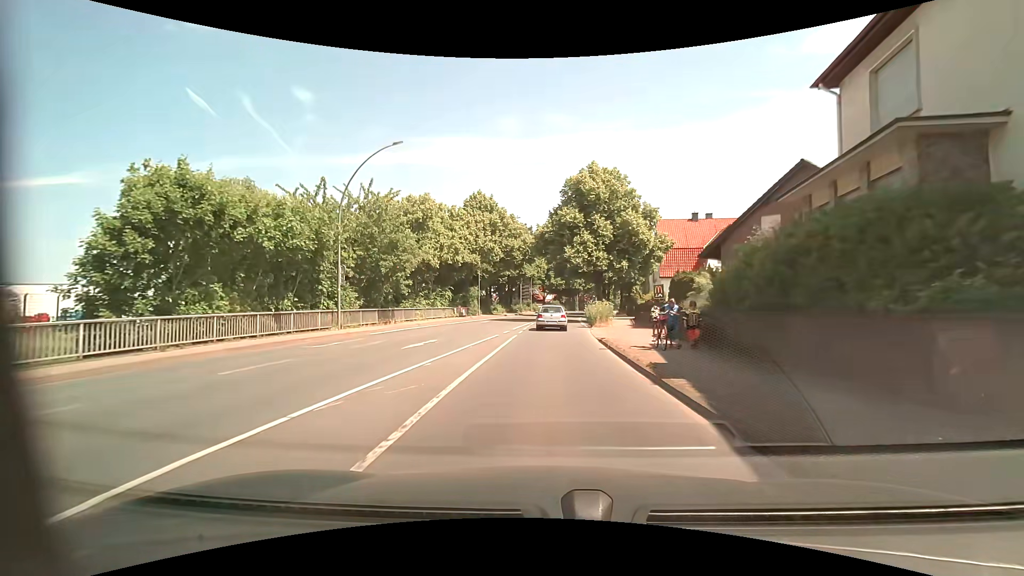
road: primary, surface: asphalt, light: Day
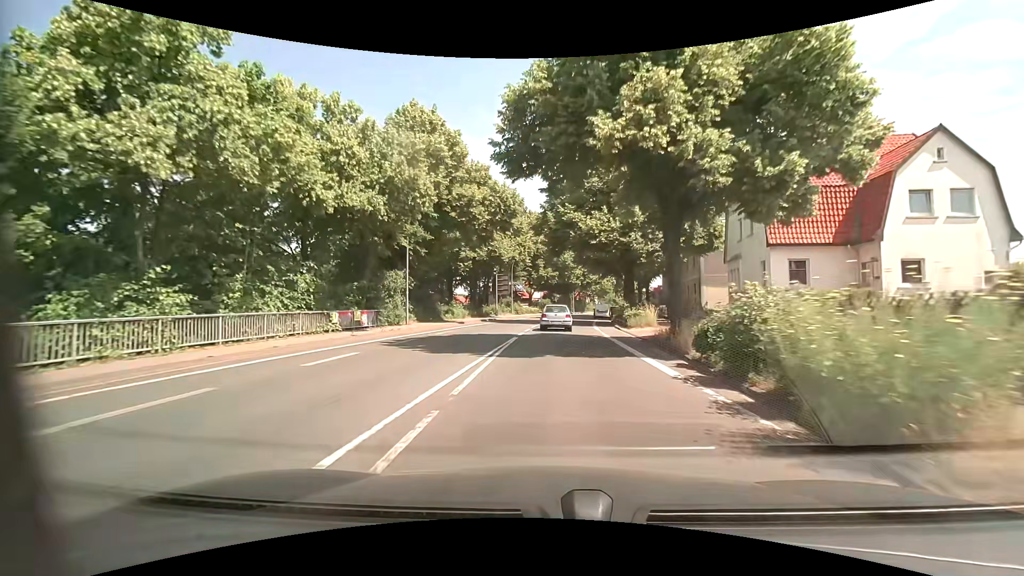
(-0.1, +28.5) m; +1°
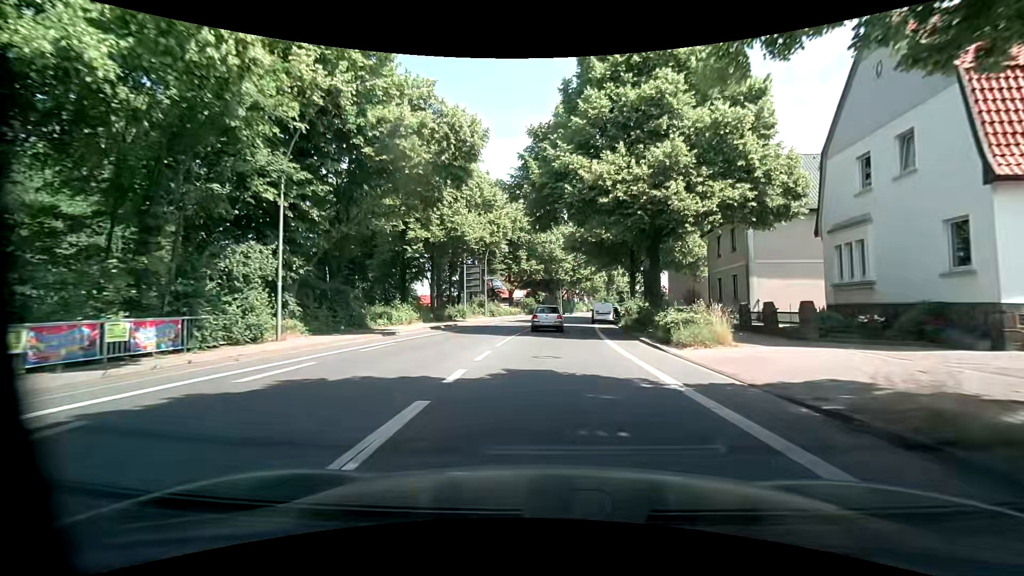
(+0.2, +14.1) m; +1°
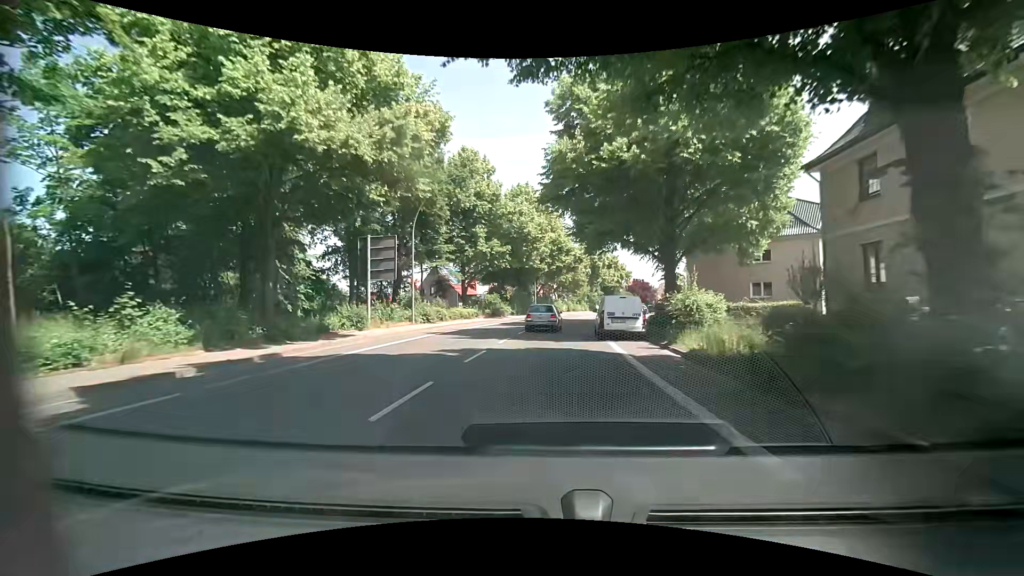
(+0.6, +20.8) m; +3°
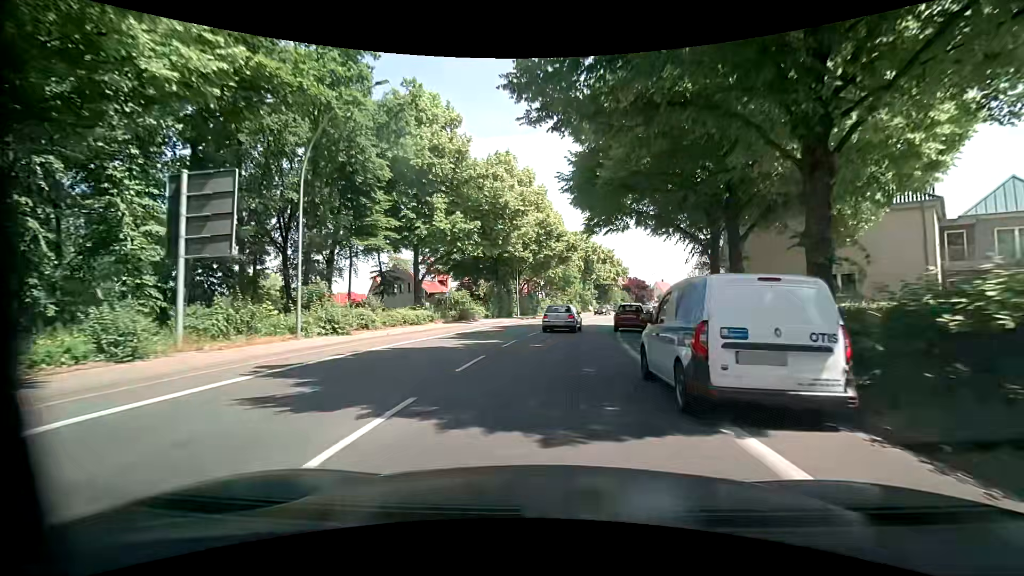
(+0.1, +13.6) m; +3°
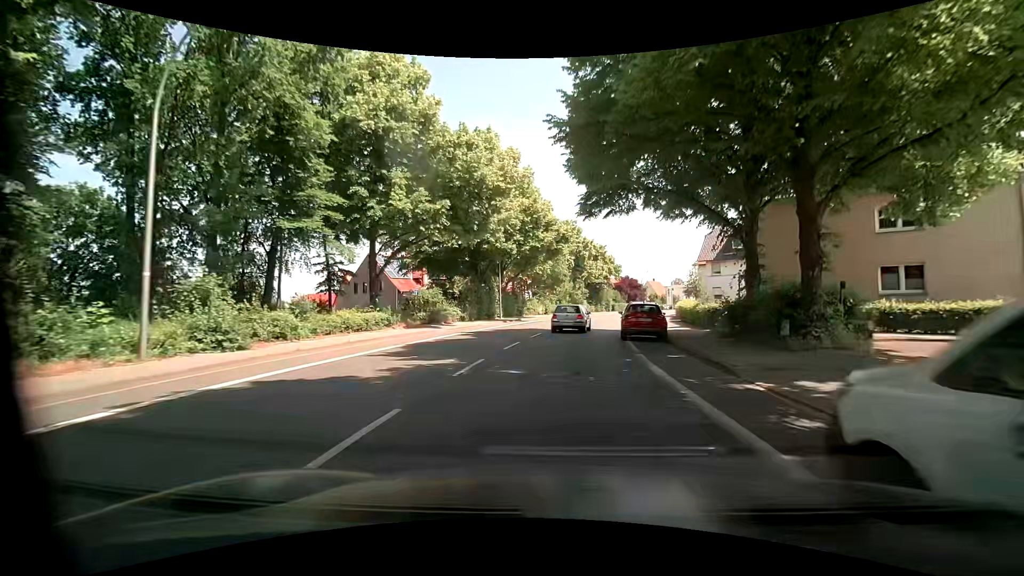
(-0.1, +6.7) m; 0°
(0, +10) (+1, +20) (+2, +30) (+4, +40) (+6, +50) (+8, +59) (+11, +69) (+14, +78) (+17, +88) (+21, +97) m
